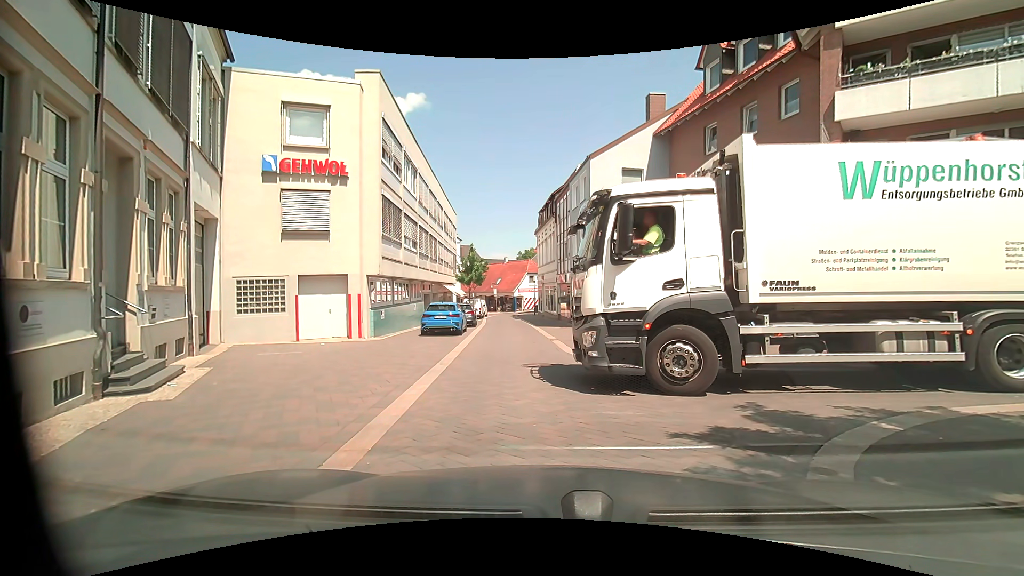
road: residential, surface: paving_stones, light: Day
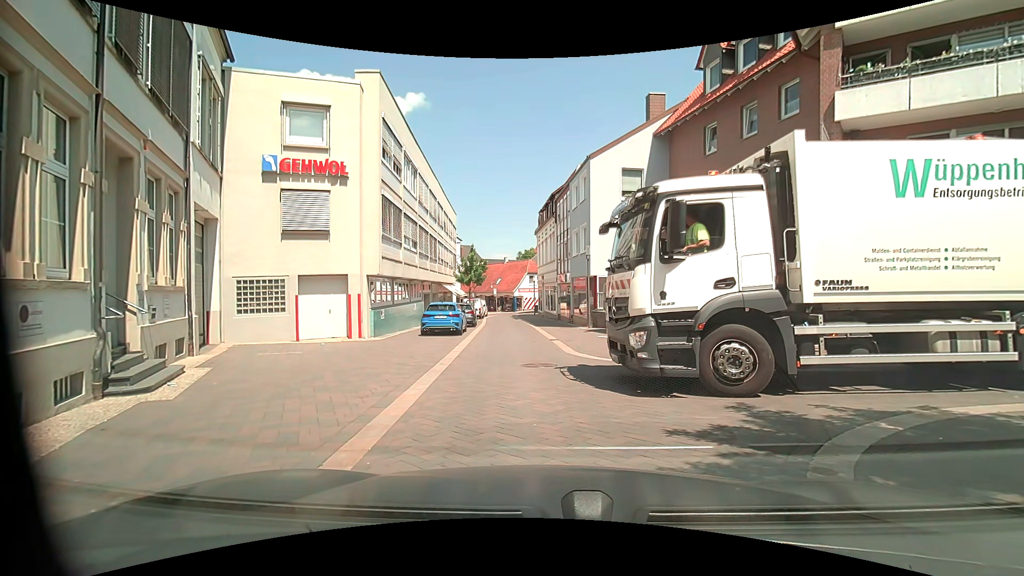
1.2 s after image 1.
(0.0, 0.0) m; 0°
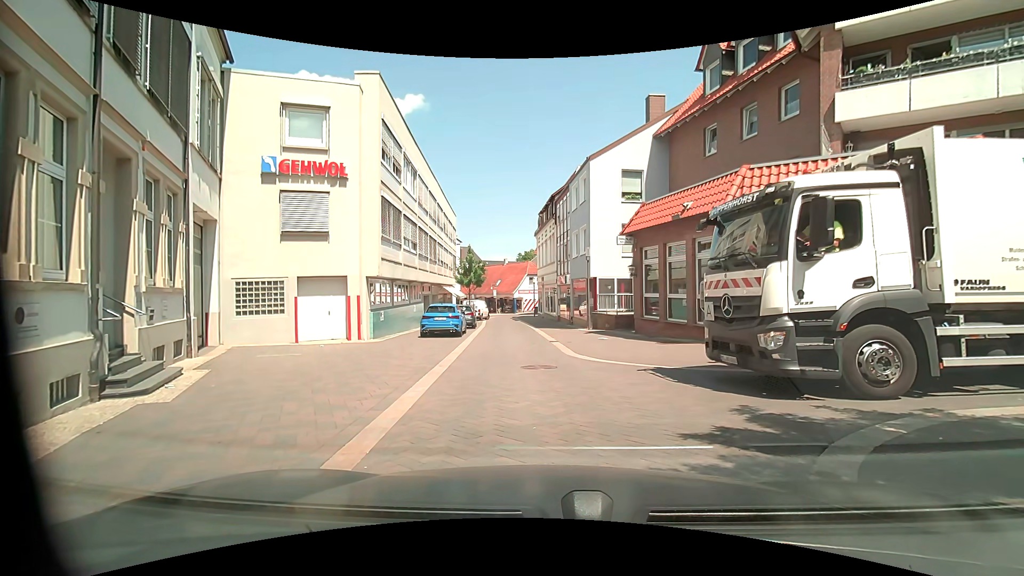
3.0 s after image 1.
(0.0, 0.0) m; 0°
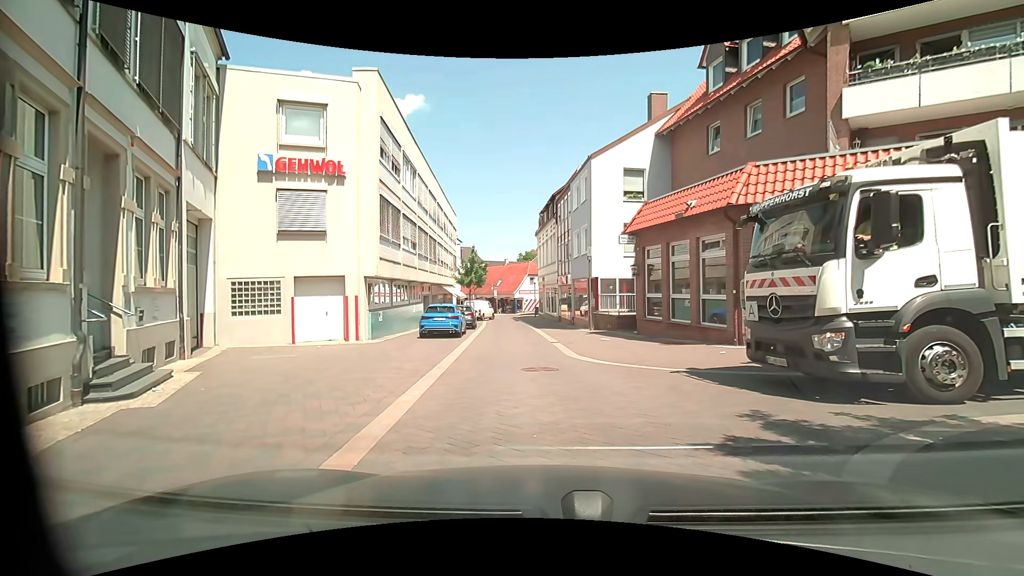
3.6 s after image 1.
(0.0, +0.3) m; 0°
